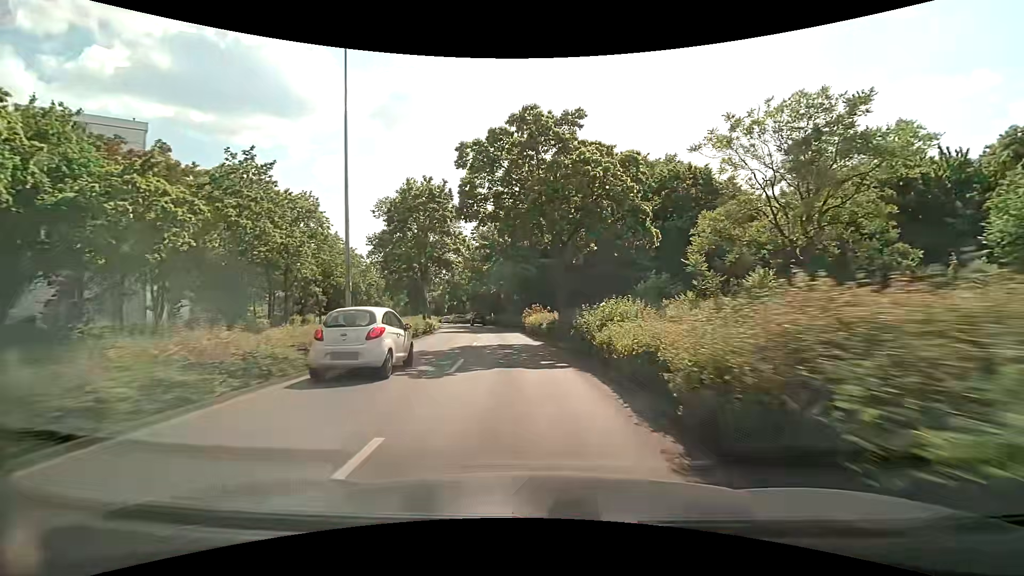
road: primary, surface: asphalt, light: Day
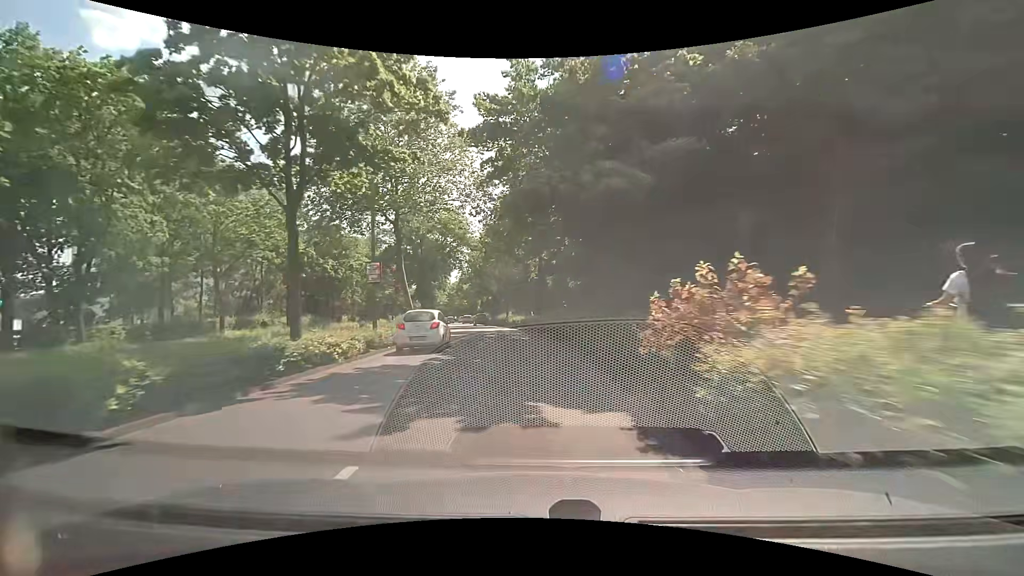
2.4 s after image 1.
(-1.4, +28.4) m; -5°
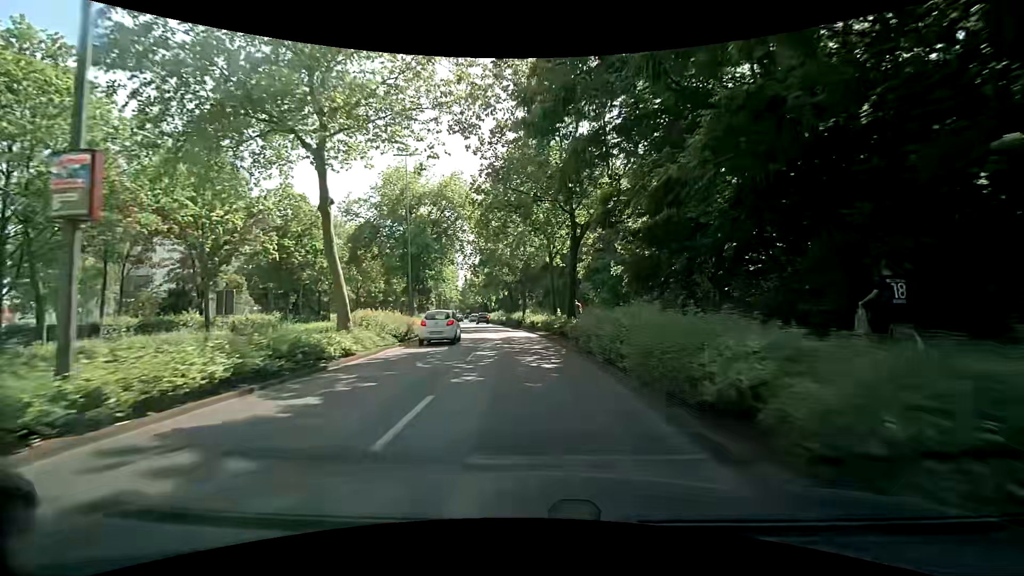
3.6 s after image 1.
(-0.5, +14.5) m; -3°
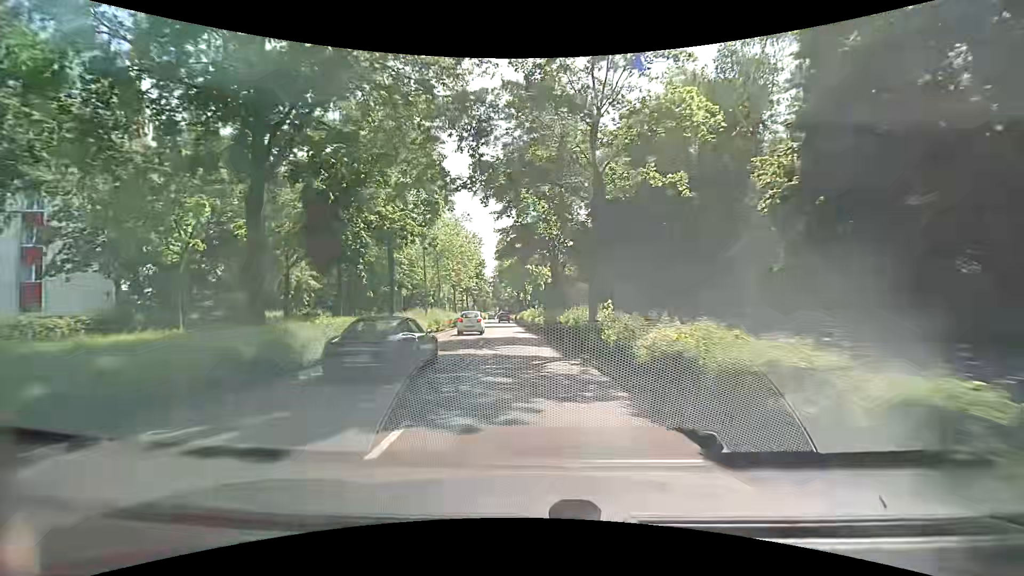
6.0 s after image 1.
(-1.1, +29.1) m; -5°
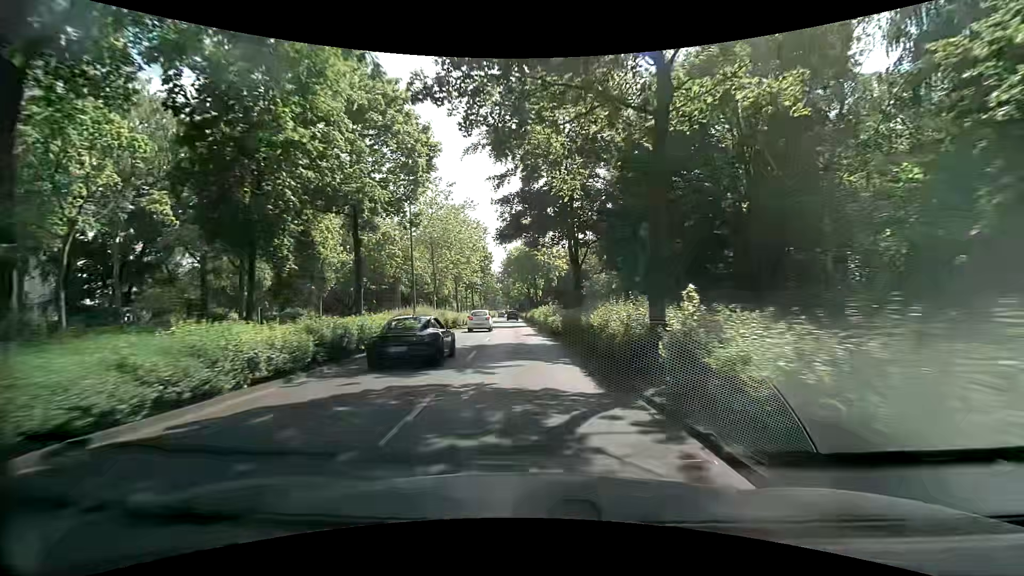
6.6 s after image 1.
(0.0, +7.3) m; -1°
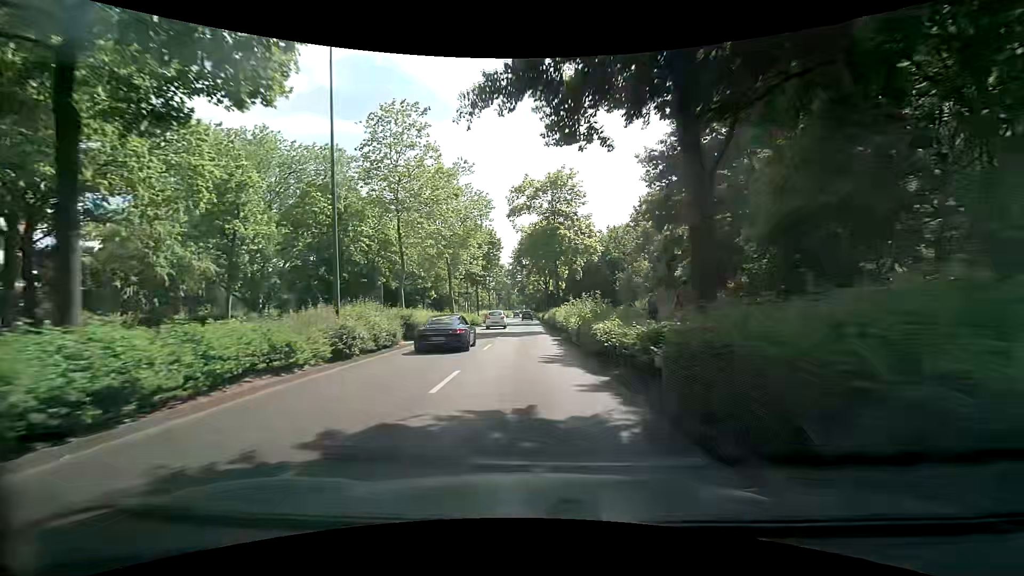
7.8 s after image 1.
(-0.2, +14.8) m; -1°
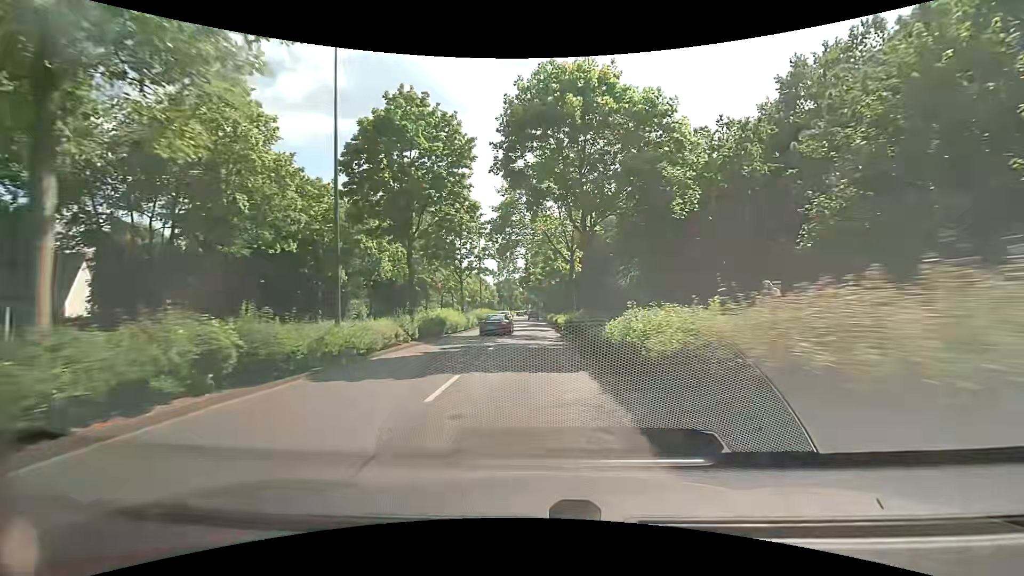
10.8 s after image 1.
(-0.9, +37.3) m; -1°
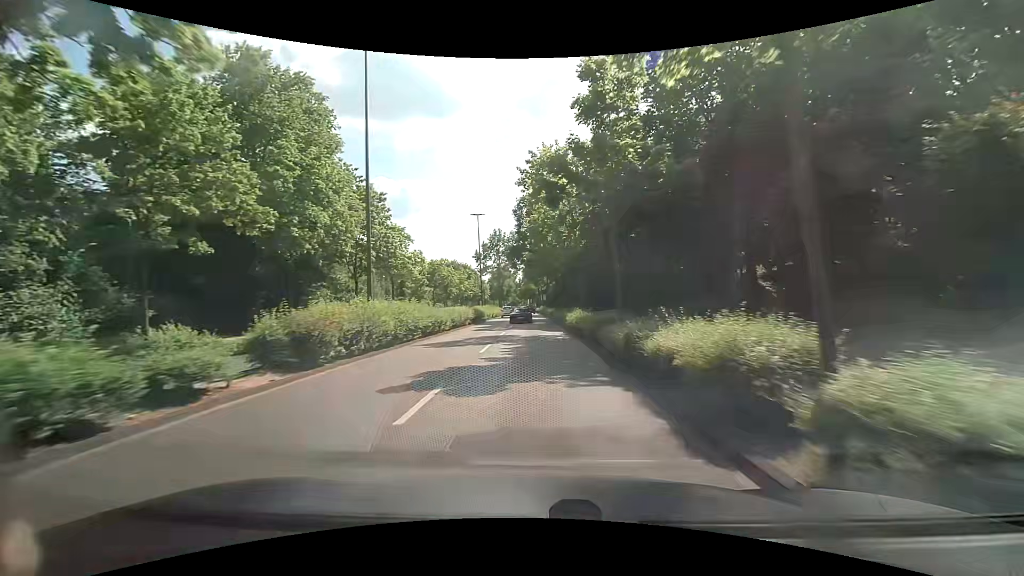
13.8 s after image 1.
(-0.2, +37.7) m; 0°
(0, +10) (0, +20) (0, +30) (0, +40) (0, +50) (0, +60) (0, +70) (0, +80) (-1, +90) (-1, +100) m
